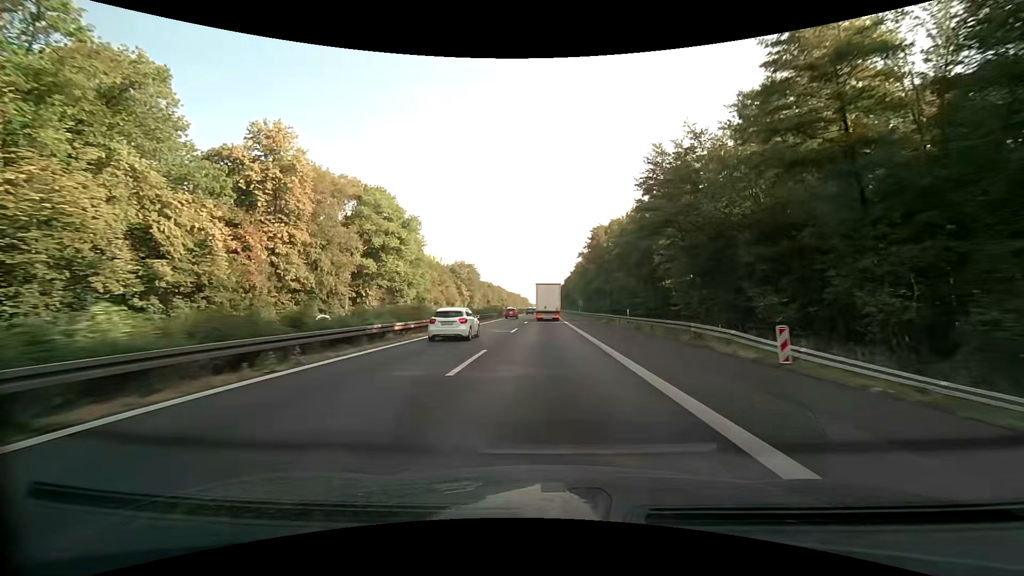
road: motorway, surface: asphalt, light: Day
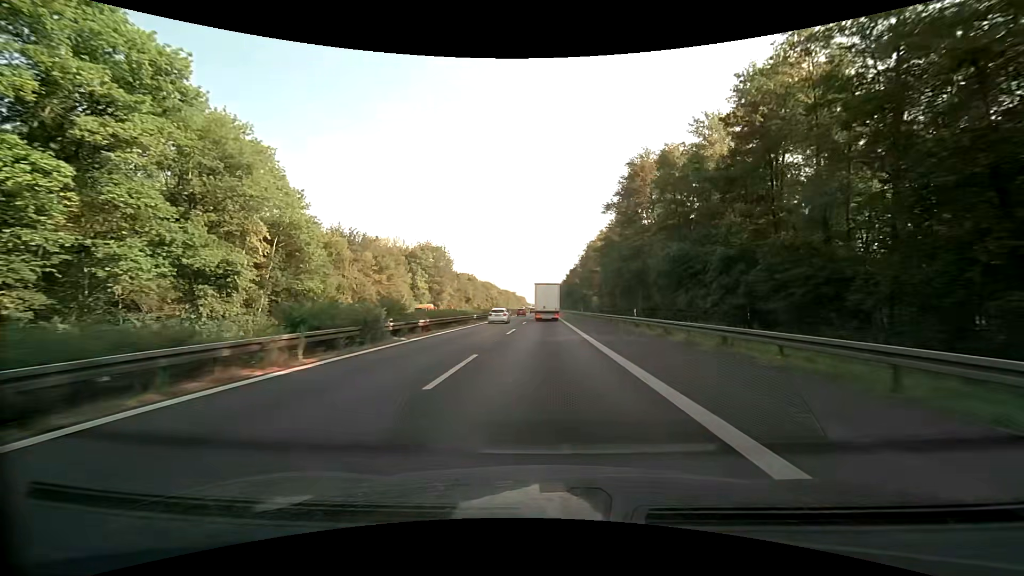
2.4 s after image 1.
(+0.2, +55.8) m; 0°
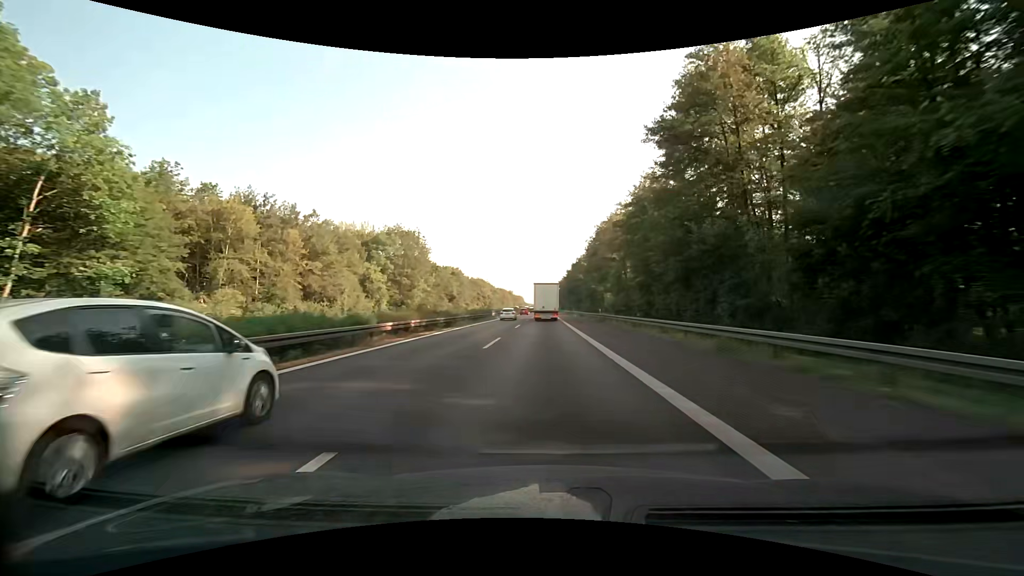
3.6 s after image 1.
(+0.1, +27.9) m; 0°
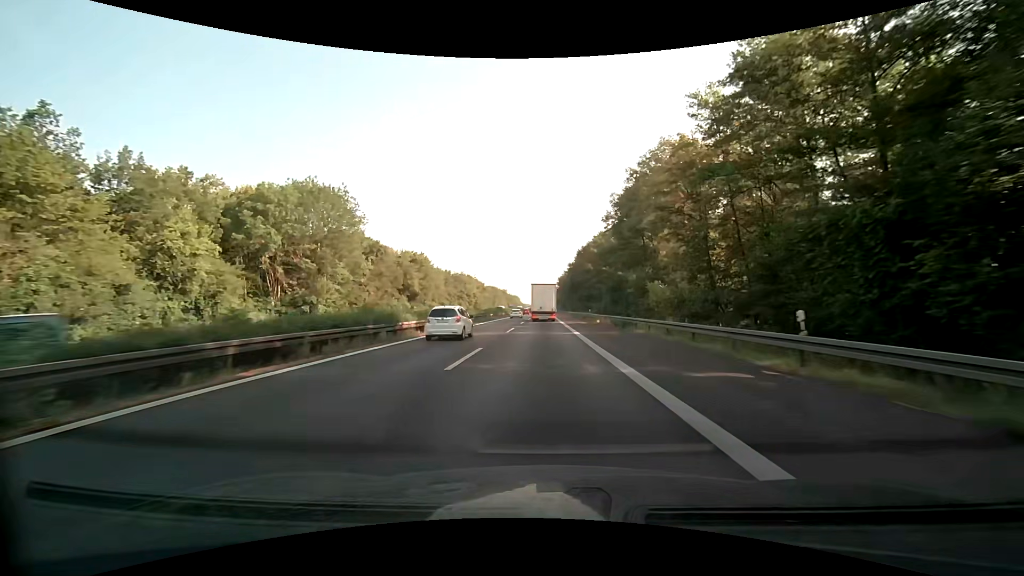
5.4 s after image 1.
(0.0, +41.8) m; 0°
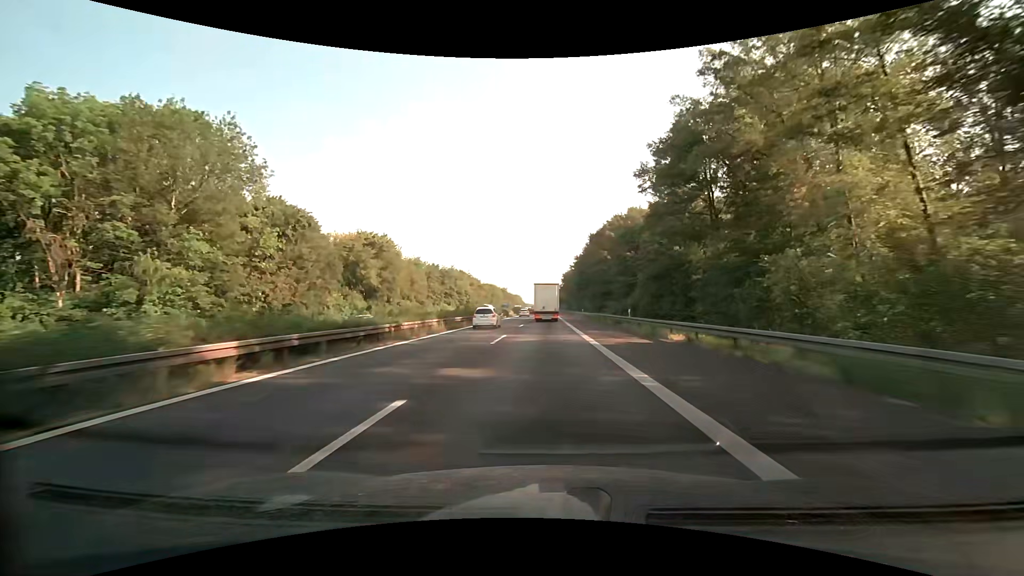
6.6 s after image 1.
(+0.1, +27.8) m; 0°
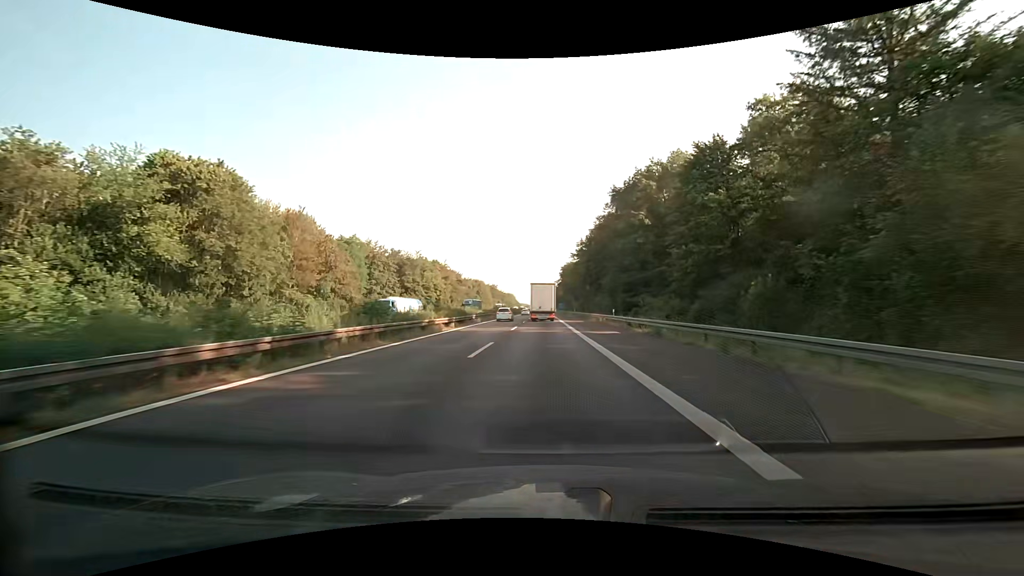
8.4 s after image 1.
(0.0, +41.7) m; 0°
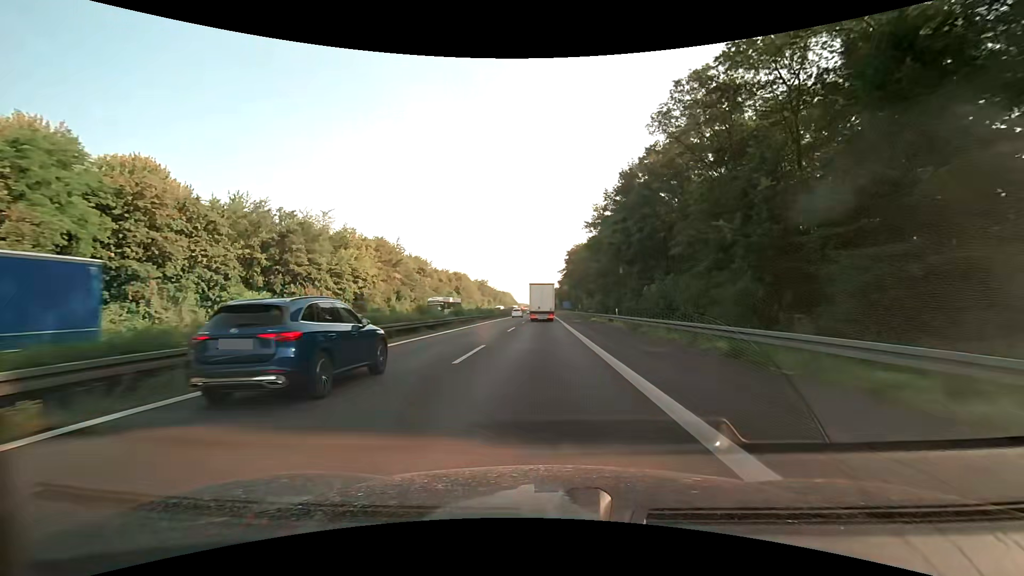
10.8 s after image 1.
(+0.3, +55.5) m; 0°
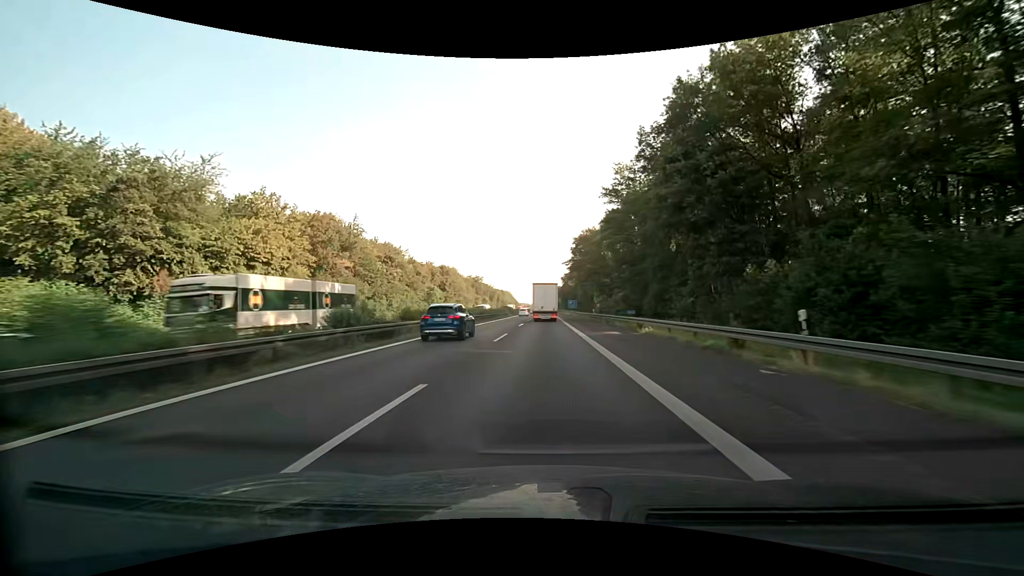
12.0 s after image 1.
(-0.1, +27.7) m; 0°
(0, +10) (0, +20) (0, +30) (0, +40) (0, +50) (0, +60) (0, +70) (0, +80) (0, +90) (0, +100) m
